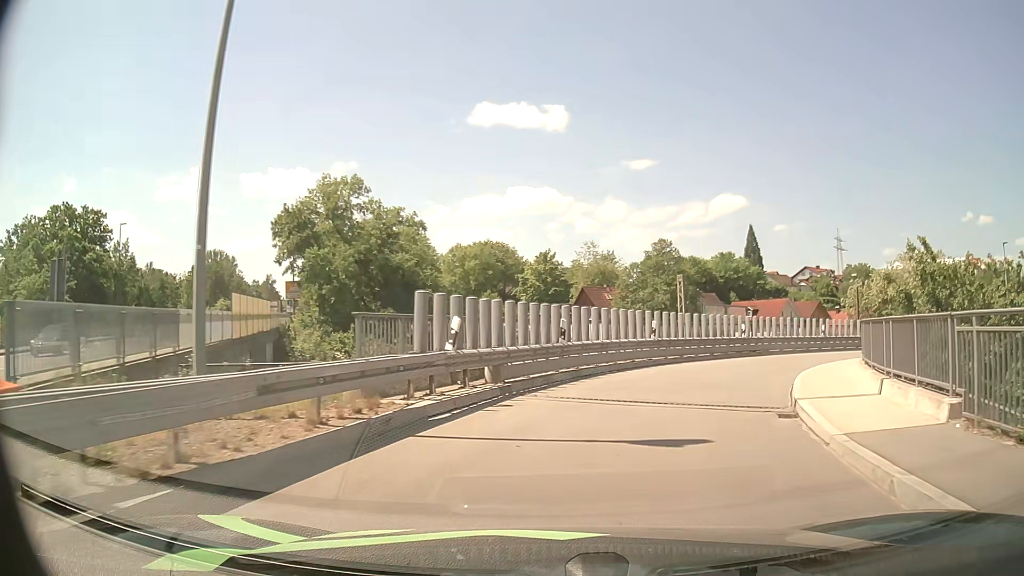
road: primary_link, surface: asphalt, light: Day
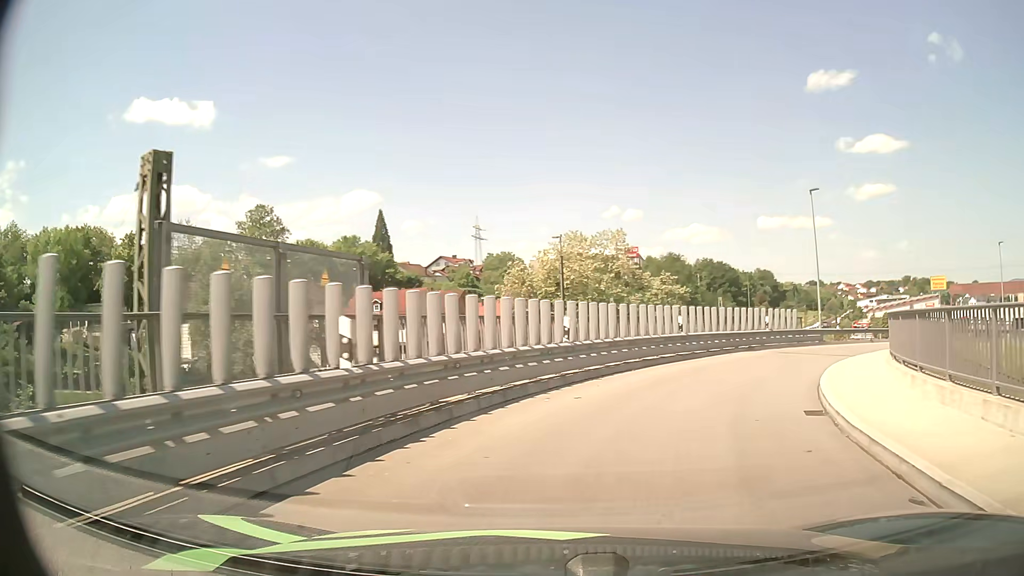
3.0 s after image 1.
(+5.6, +21.4) m; +31°
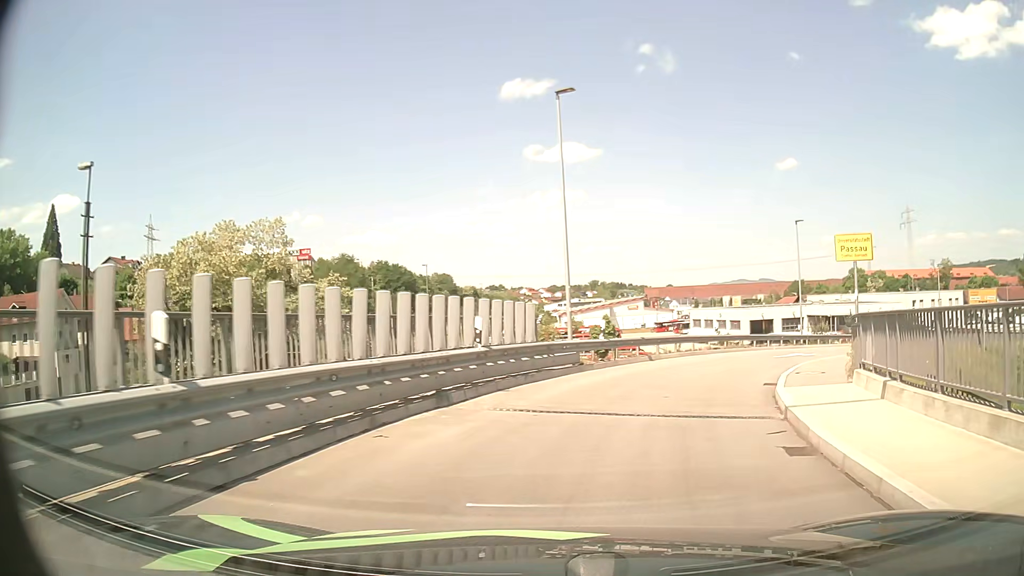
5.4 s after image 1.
(+4.0, +16.5) m; +27°
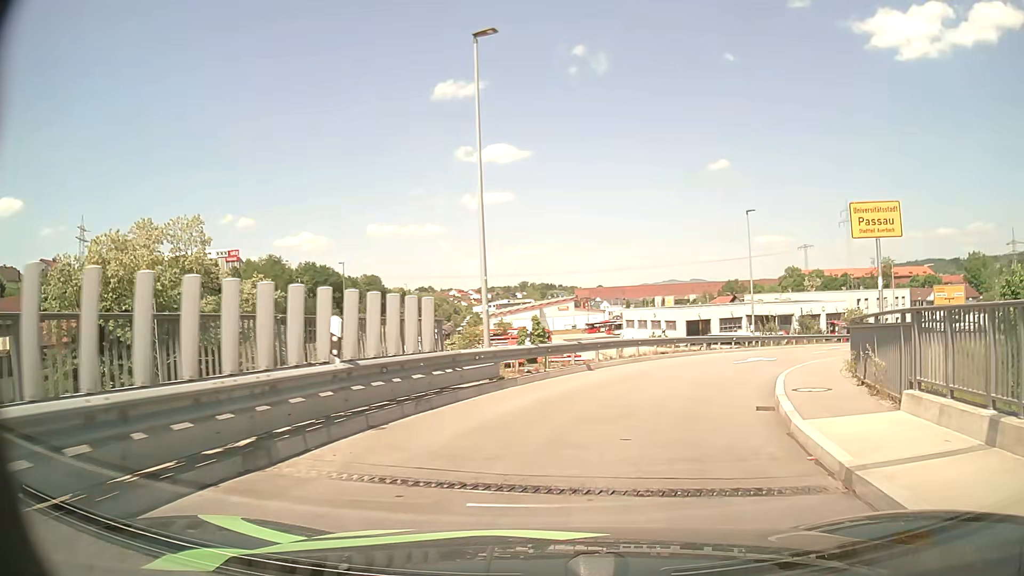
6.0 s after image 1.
(+0.2, +4.4) m; +6°
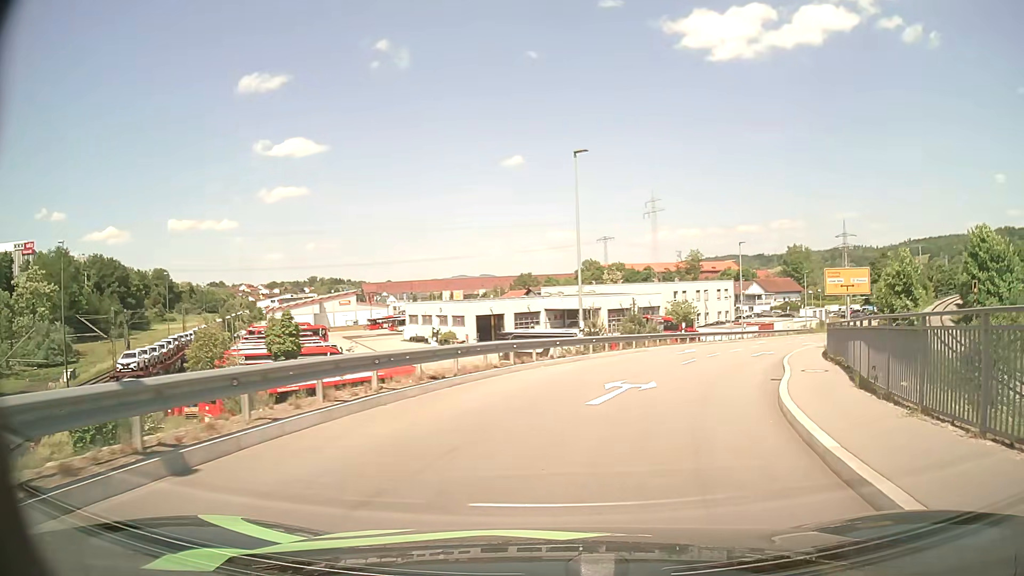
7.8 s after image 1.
(+2.0, +13.4) m; +18°
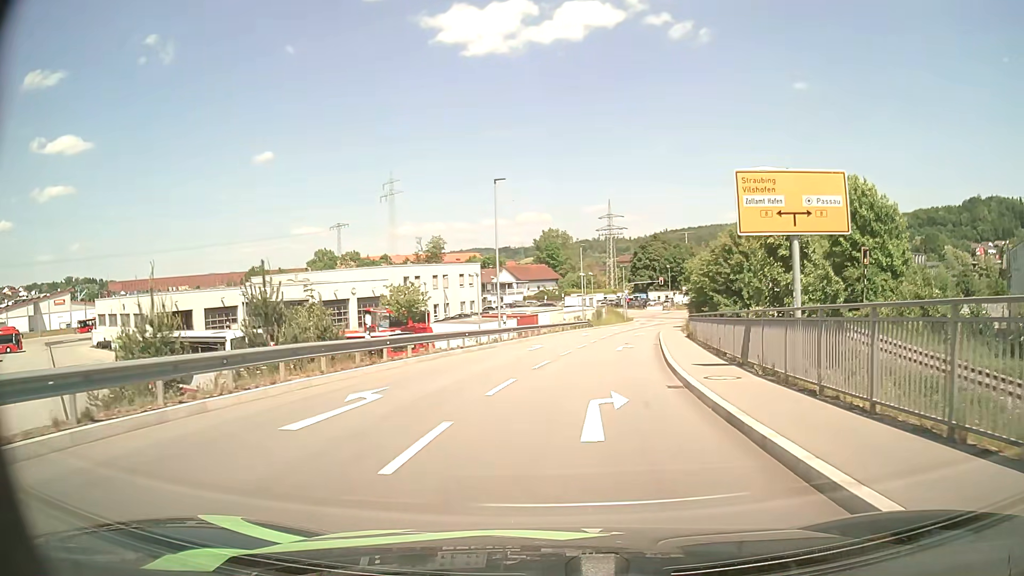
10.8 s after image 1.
(+5.4, +22.8) m; +22°
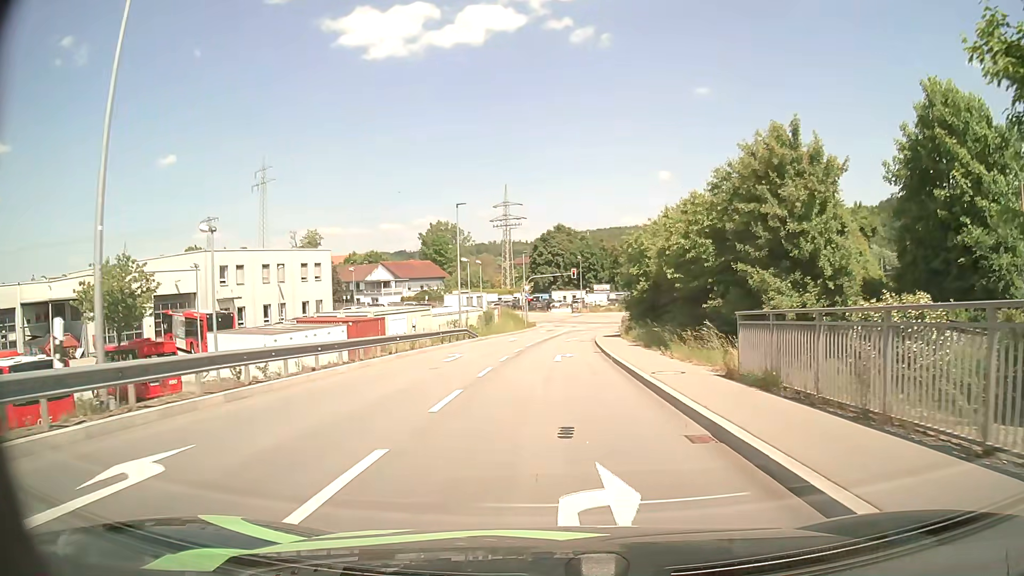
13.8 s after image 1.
(+2.1, +25.6) m; +9°
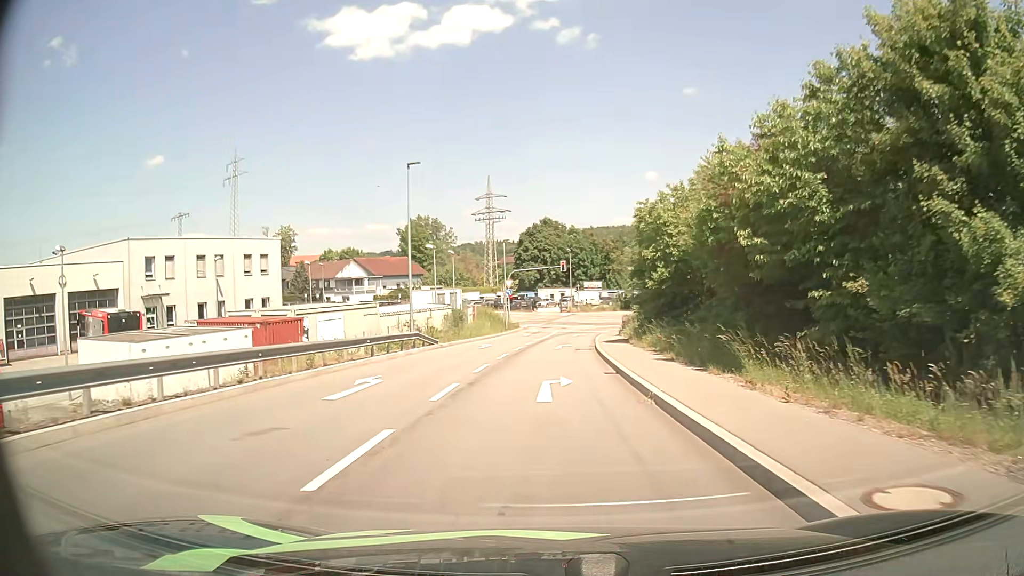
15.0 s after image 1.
(+0.1, +10.7) m; +1°
